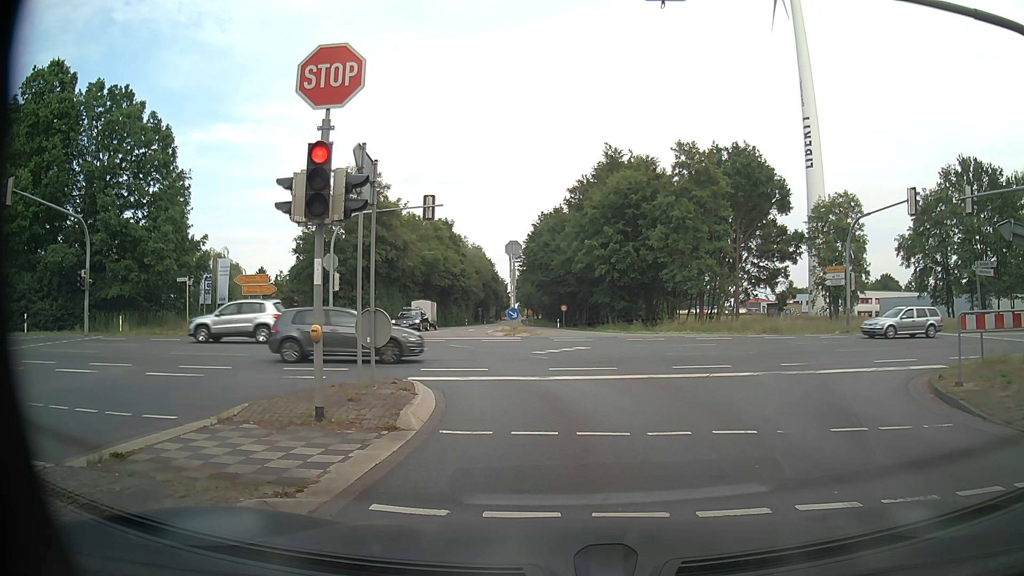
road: tertiary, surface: asphalt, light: Day
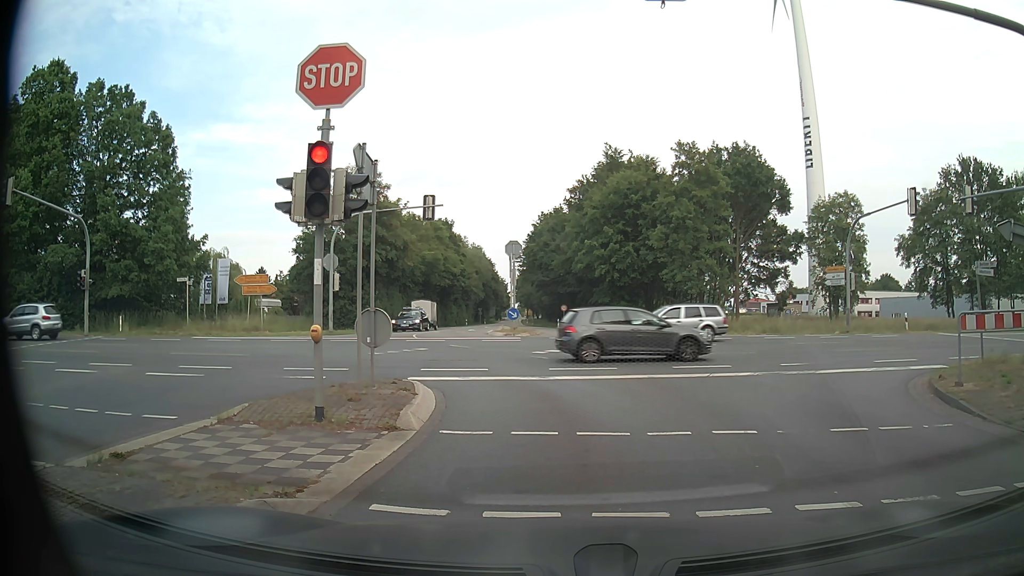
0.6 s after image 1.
(0.0, 0.0) m; 0°
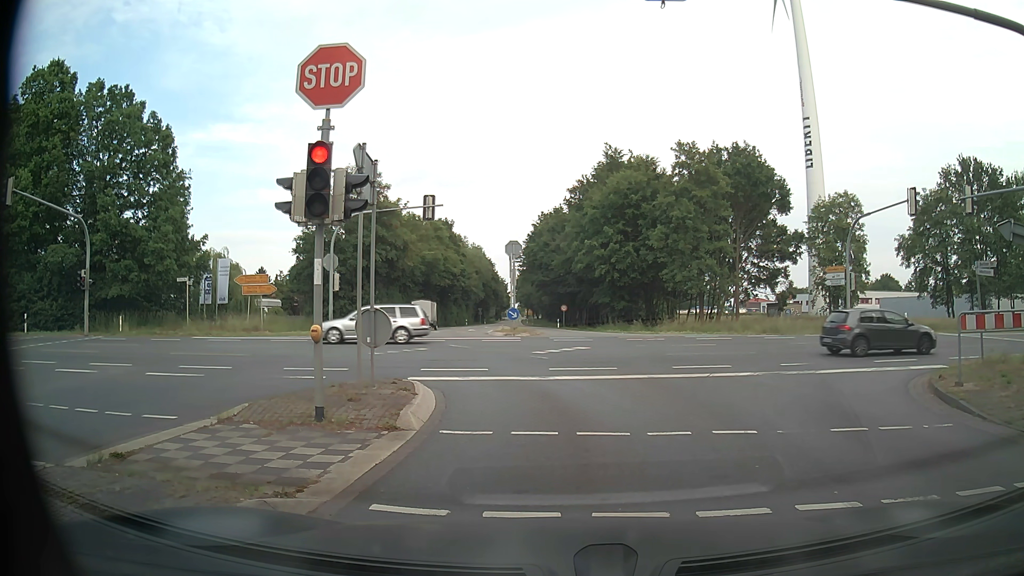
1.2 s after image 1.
(0.0, 0.0) m; 0°
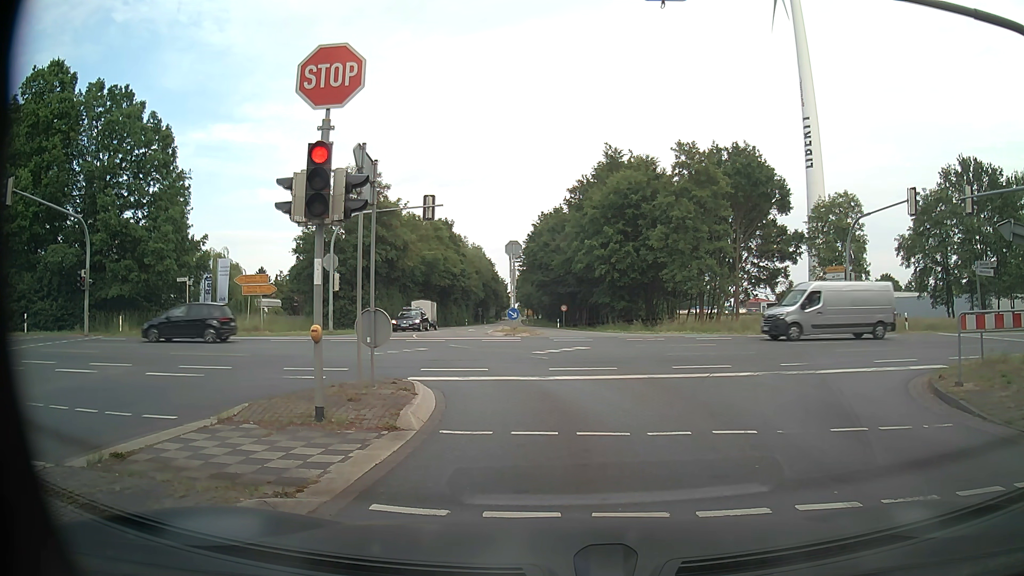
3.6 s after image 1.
(0.0, 0.0) m; 0°
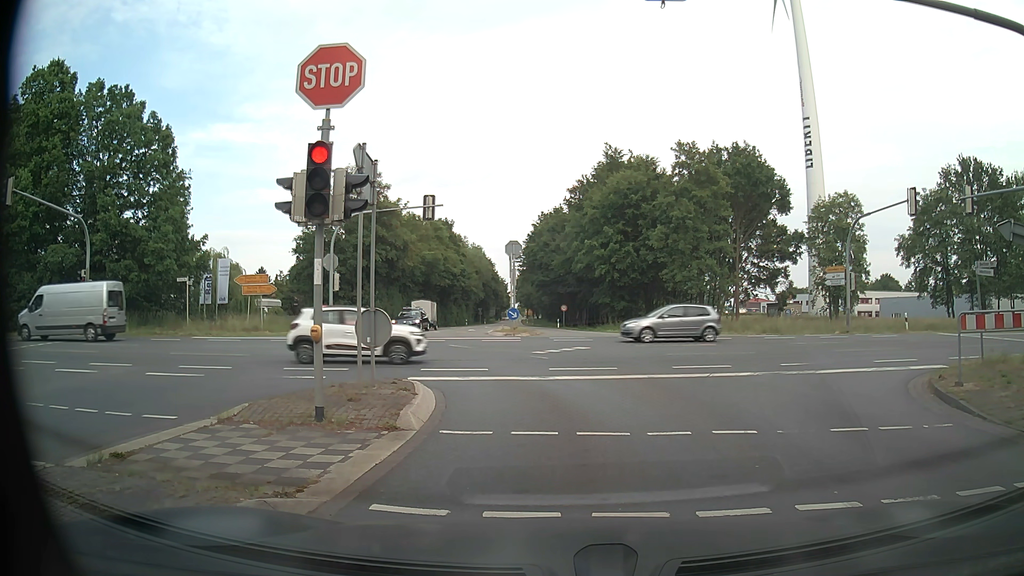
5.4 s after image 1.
(0.0, 0.0) m; 0°
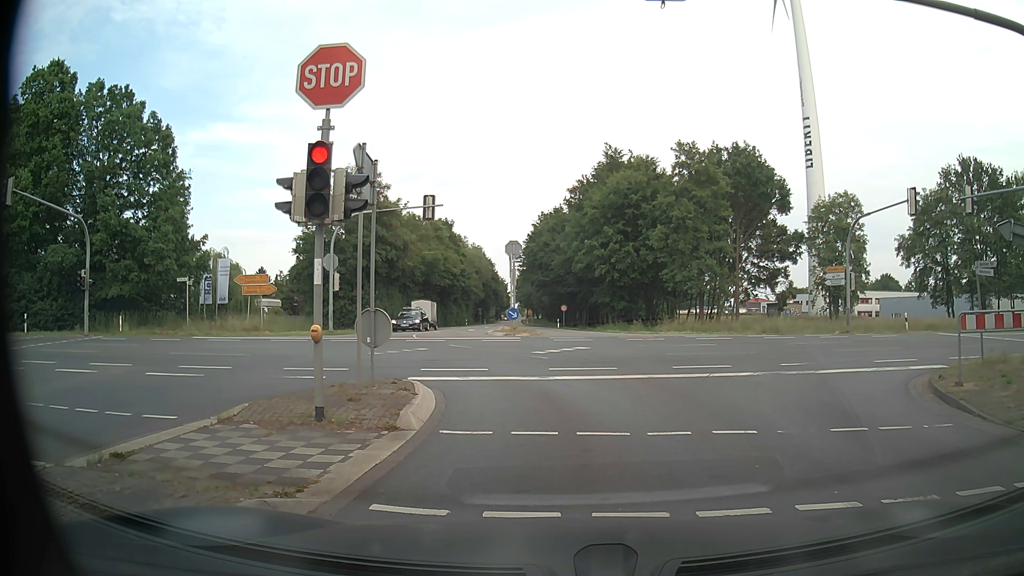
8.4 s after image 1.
(0.0, 0.0) m; 0°
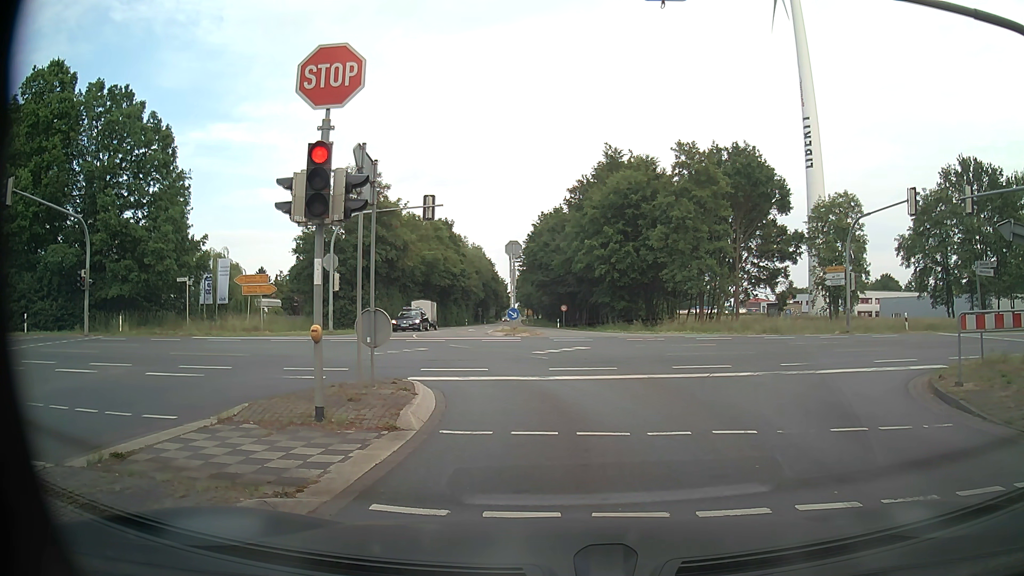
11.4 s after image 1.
(0.0, 0.0) m; 0°
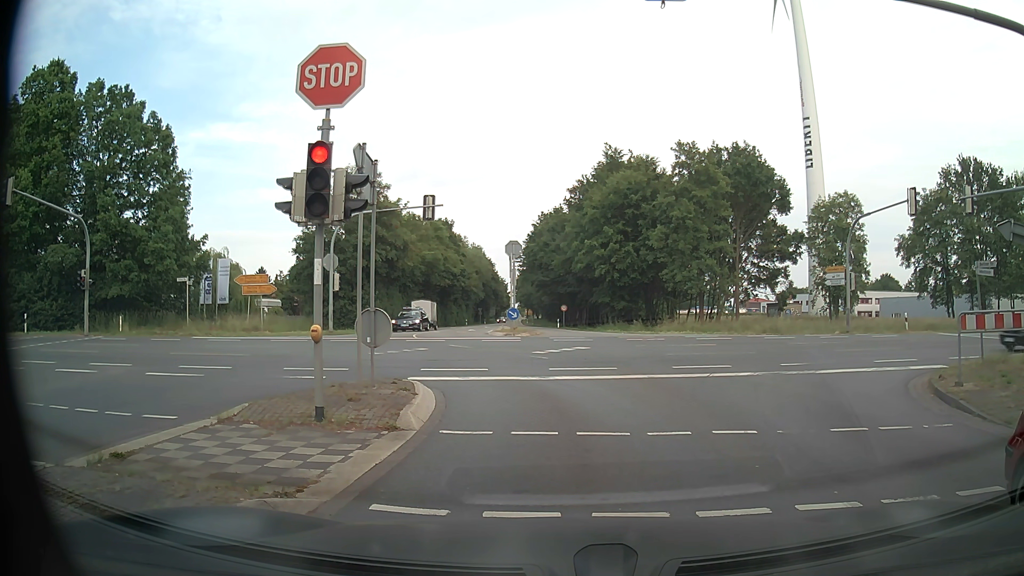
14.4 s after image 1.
(0.0, 0.0) m; 0°
(0, +10) (-3, +20) (-11, +25) (-21, +25) (-30, +23) (-40, +21) (-50, +18) (-60, +16) (-69, +14) (-79, +12) m
